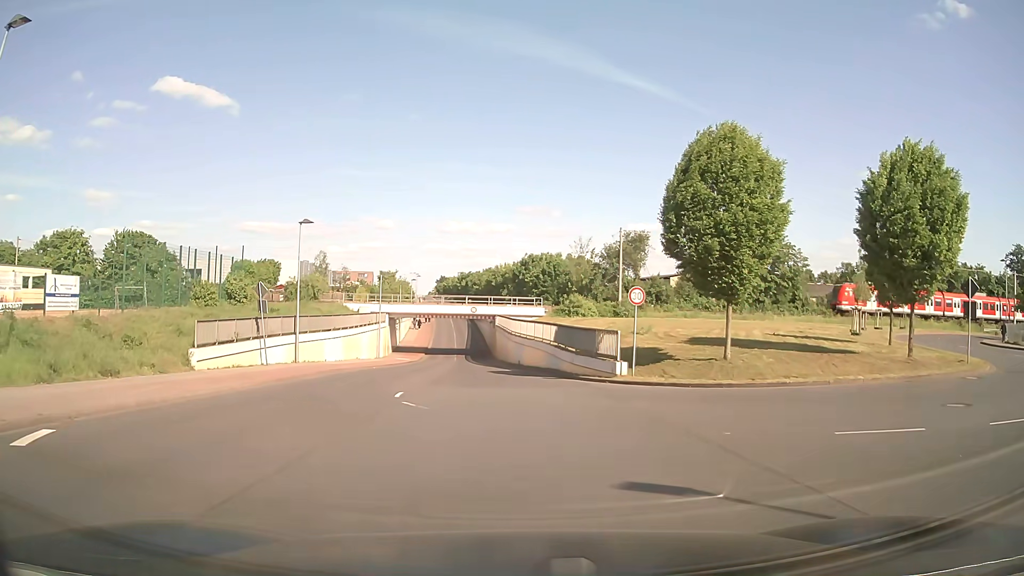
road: unclassified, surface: asphalt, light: Day
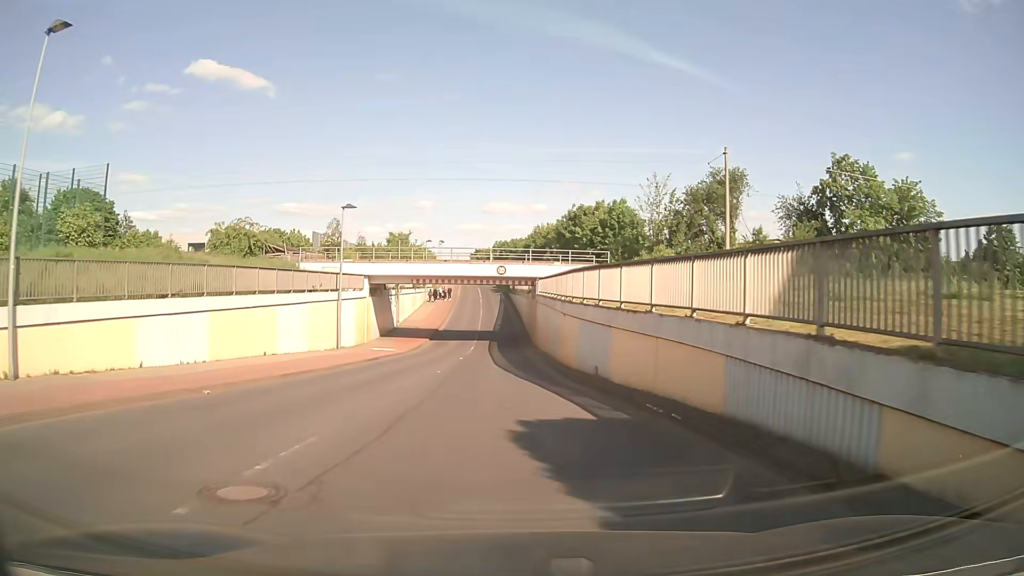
(-0.8, +25.0) m; -3°
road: tertiary
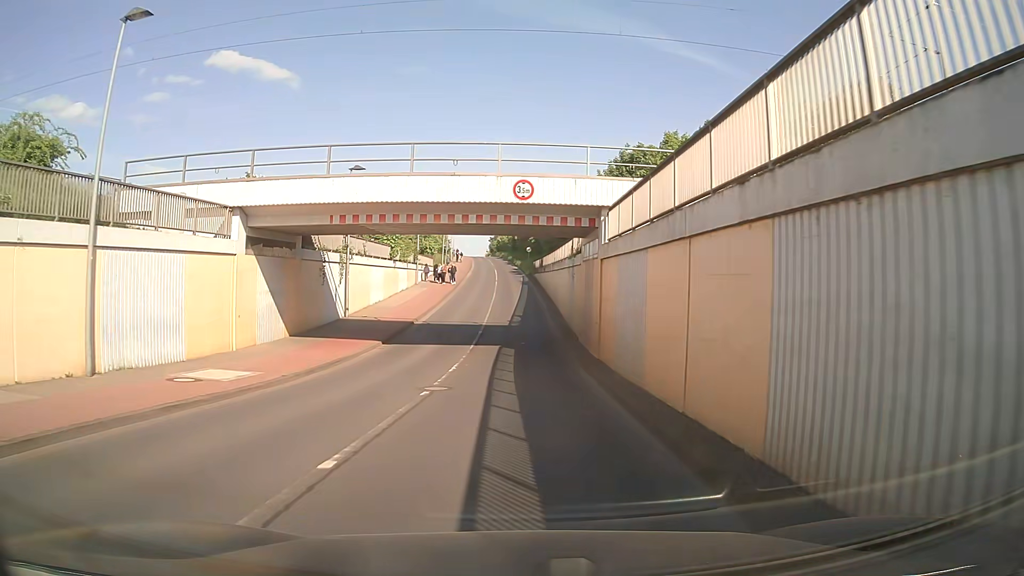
(-0.4, +23.3) m; -2°
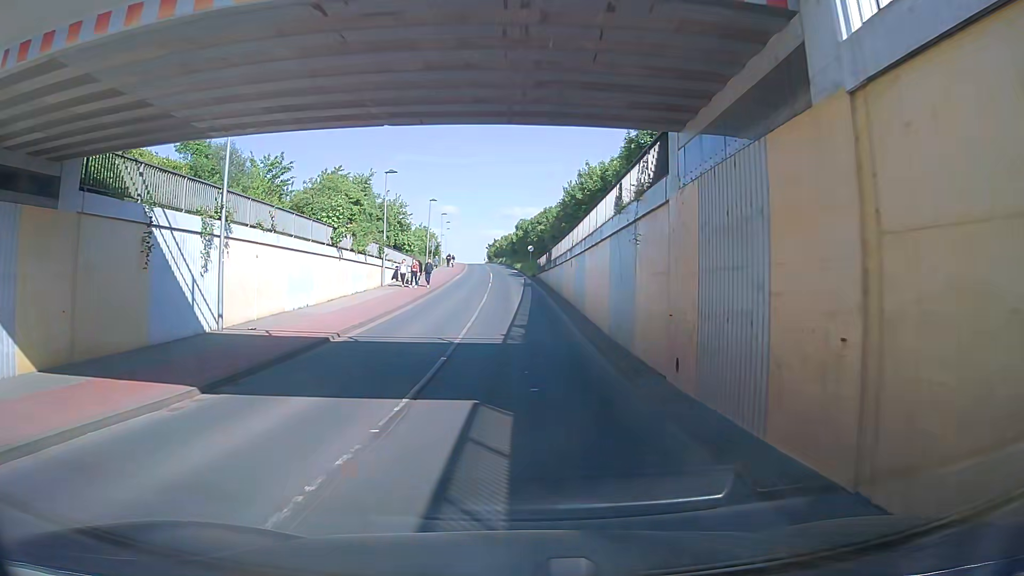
(+0.1, +14.6) m; 0°
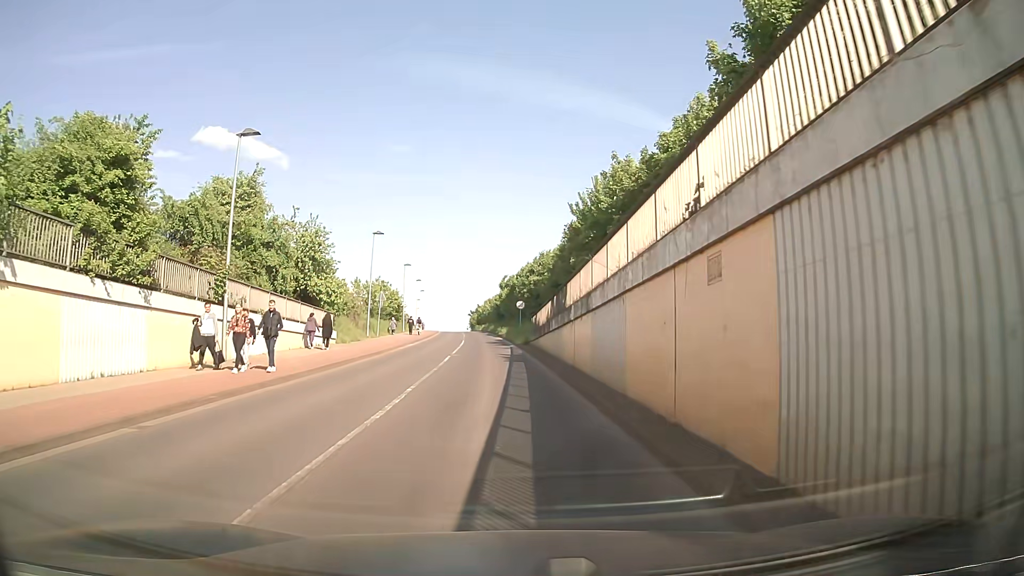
(+0.2, +22.8) m; +1°
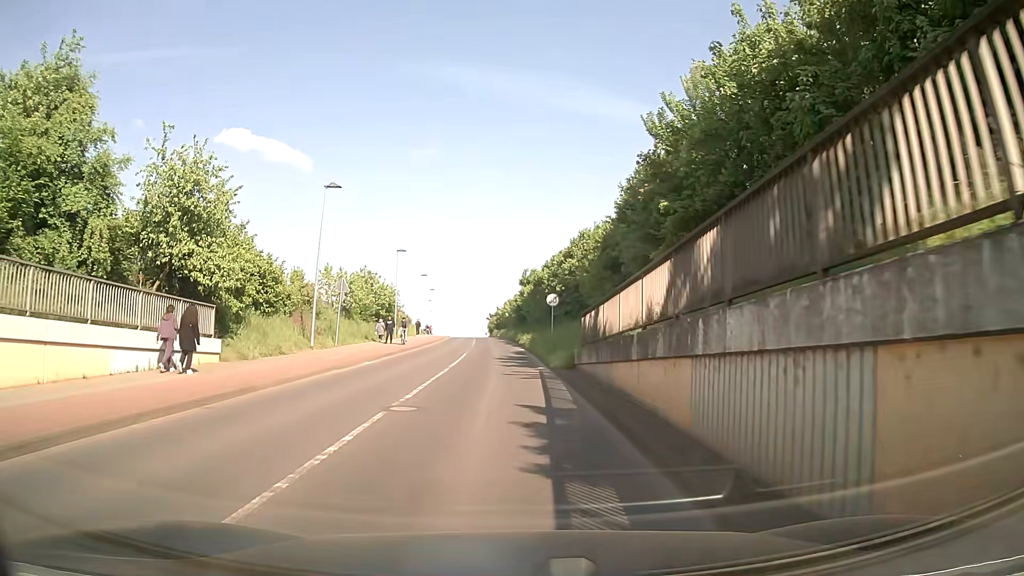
(-0.4, +17.9) m; -2°
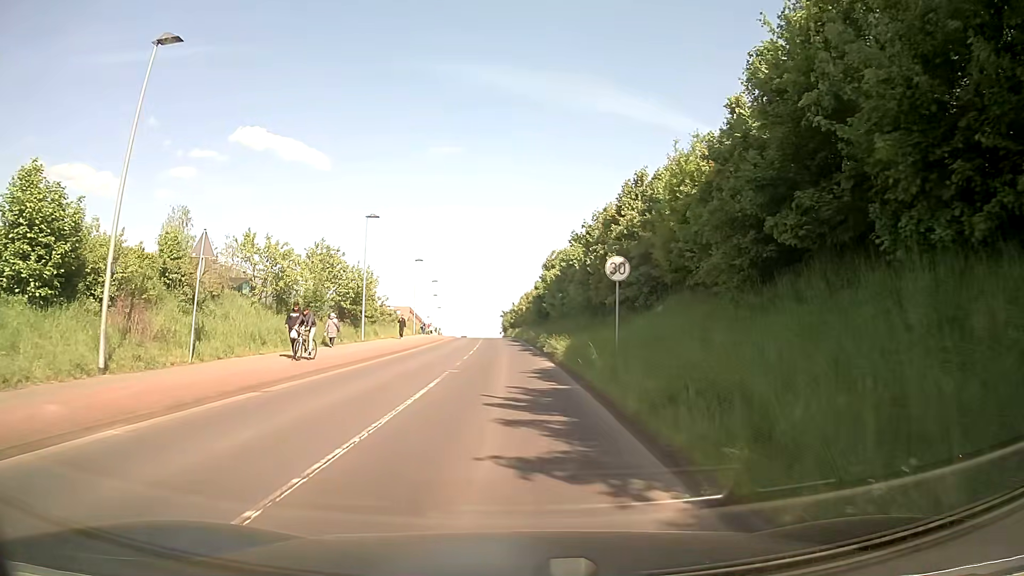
(-0.1, +17.6) m; -1°
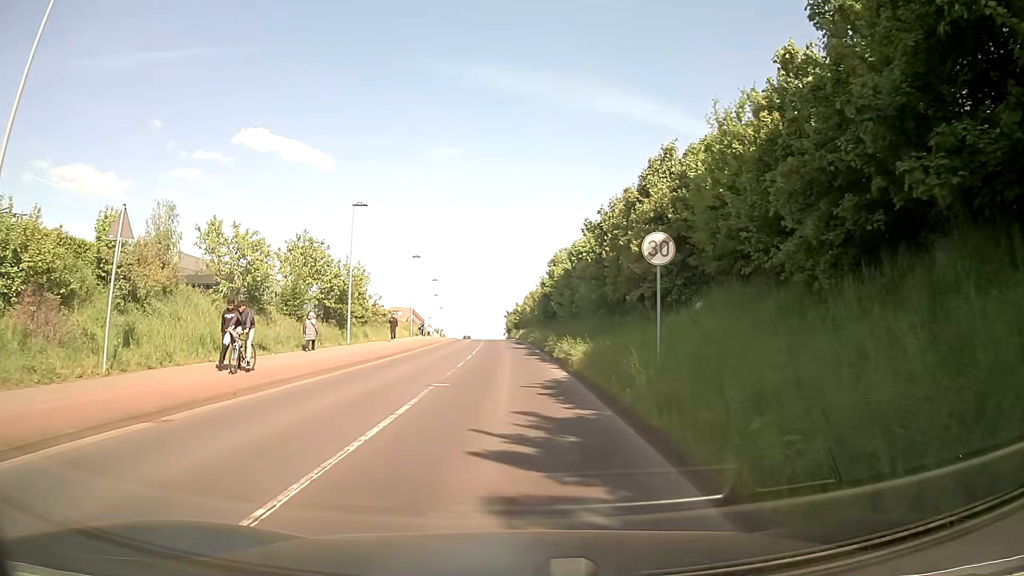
(0.0, +4.4) m; 0°
(0, +10) (0, +20) (0, +30) (0, +40) (-1, +50) (-1, +60) (-1, +70) (-2, +80) (-2, +90) (-3, +100) m
